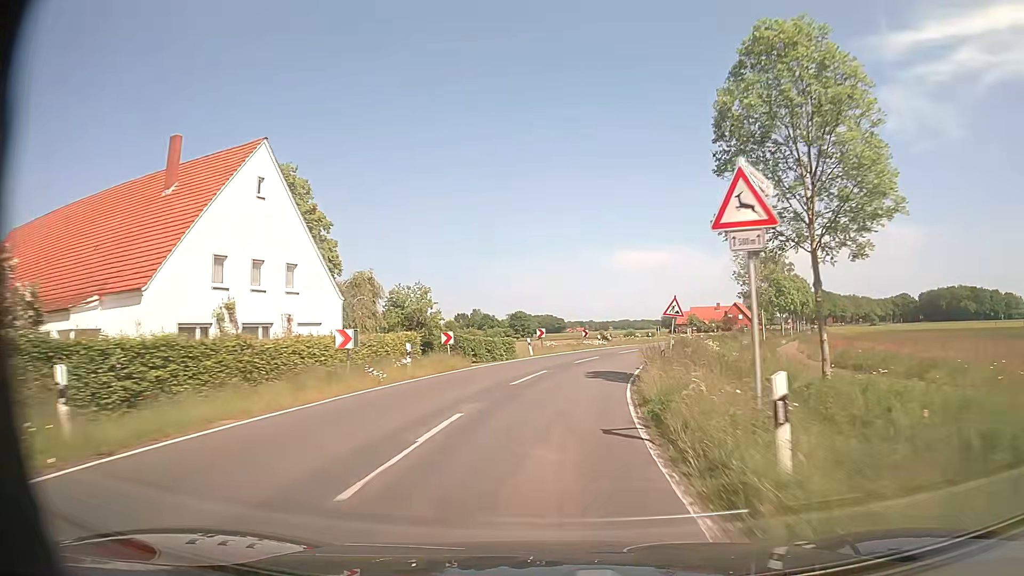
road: secondary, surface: asphalt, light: Day
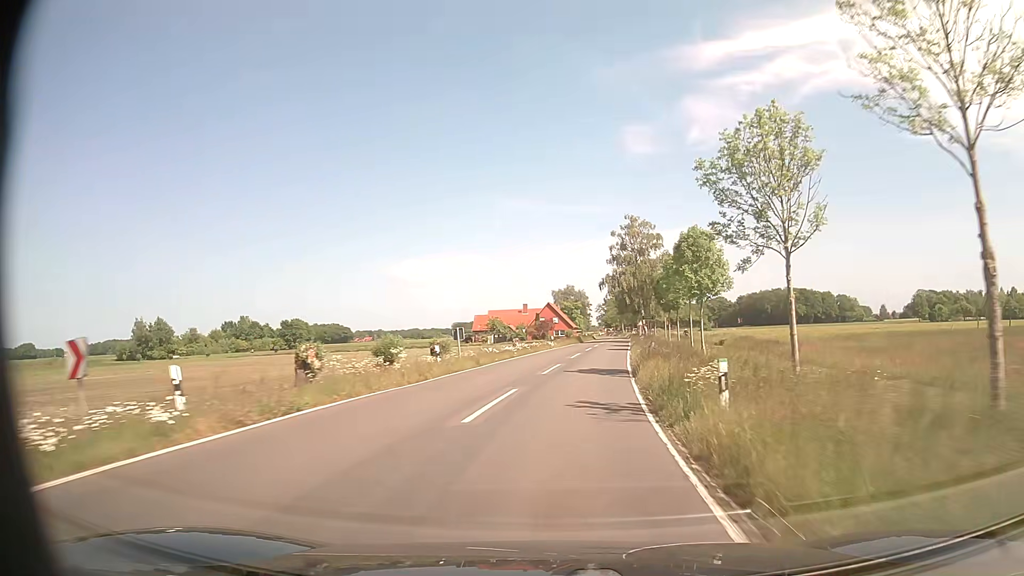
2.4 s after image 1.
(+6.0, +42.3) m; +17°
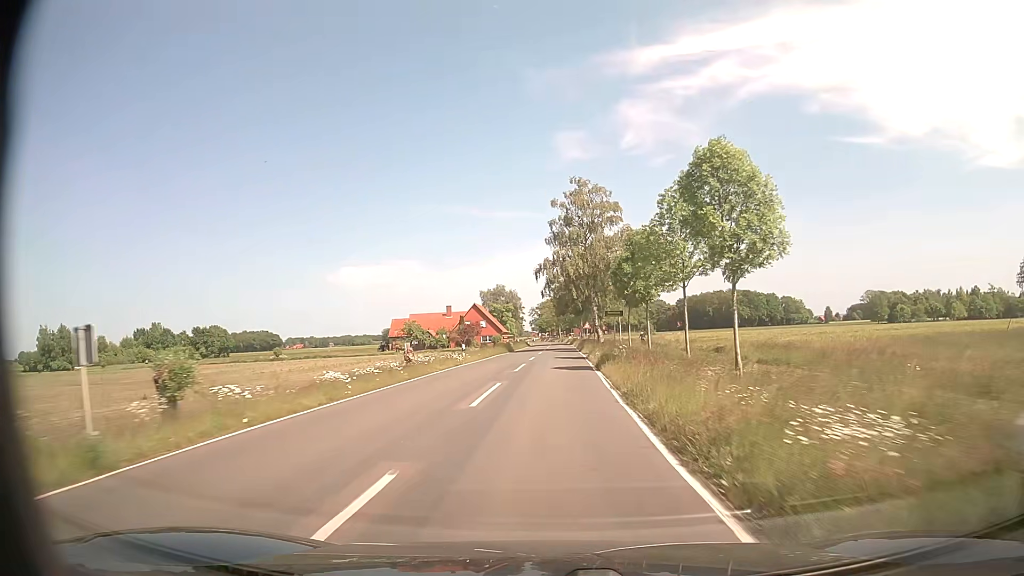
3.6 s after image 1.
(+1.3, +21.4) m; +6°
(0, +10) (0, +20) (0, +30) (+1, +40) (+1, +50) (+1, +60) (+1, +70) (+2, +80) (+2, +90) (+2, +100) m
